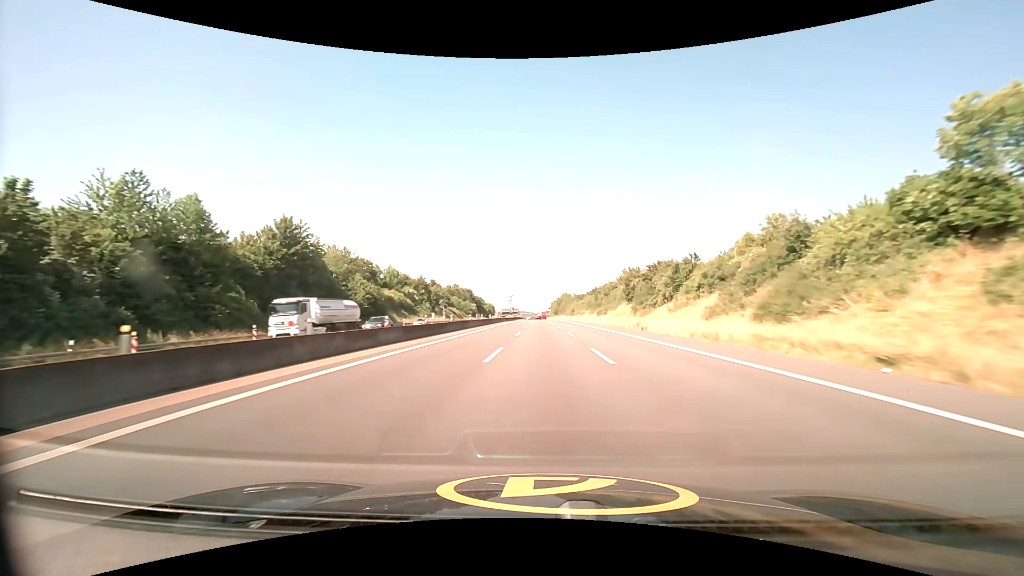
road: motorway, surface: asphalt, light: Day
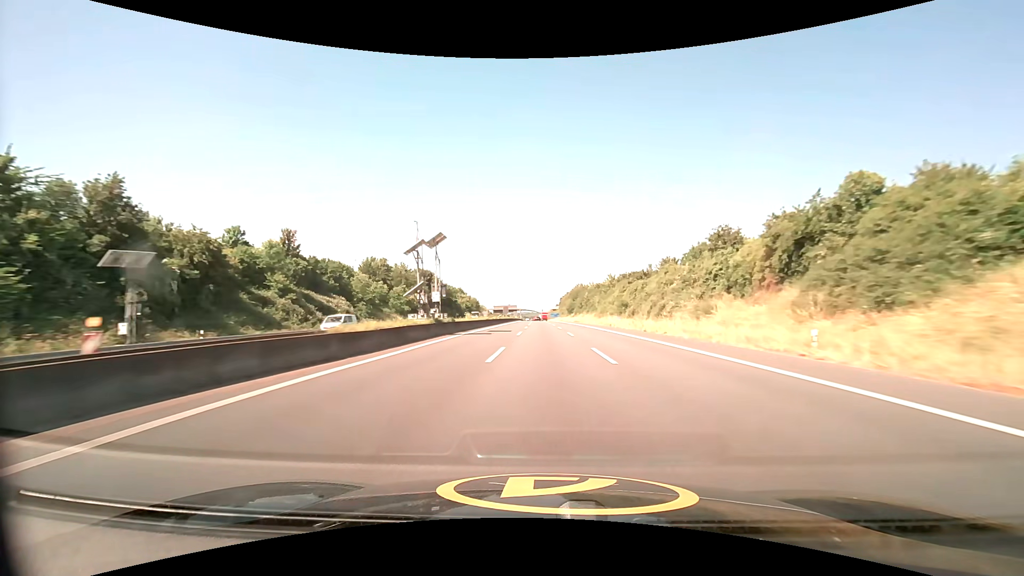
(-0.4, +107.6) m; -1°
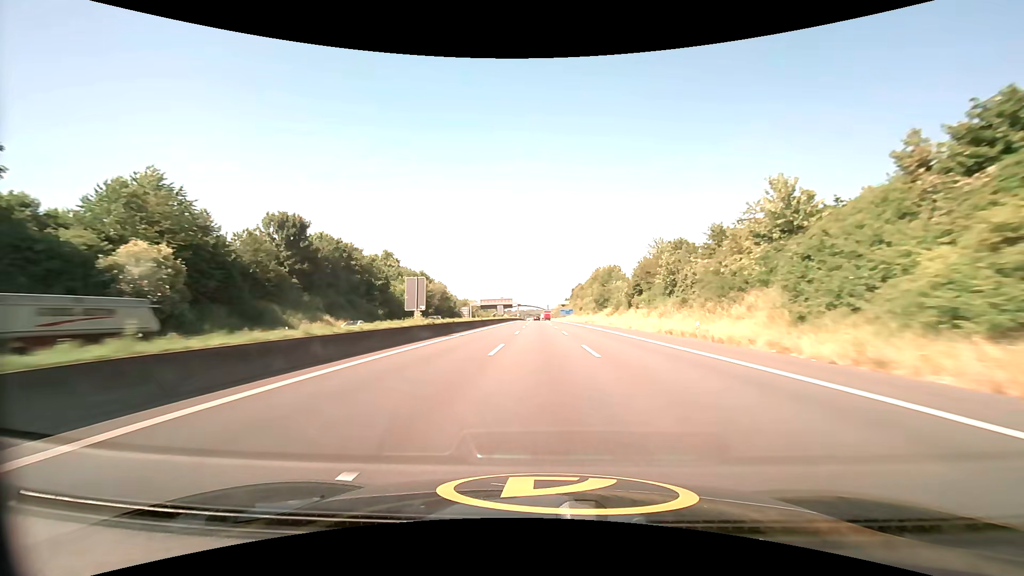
(-0.2, +87.3) m; 0°
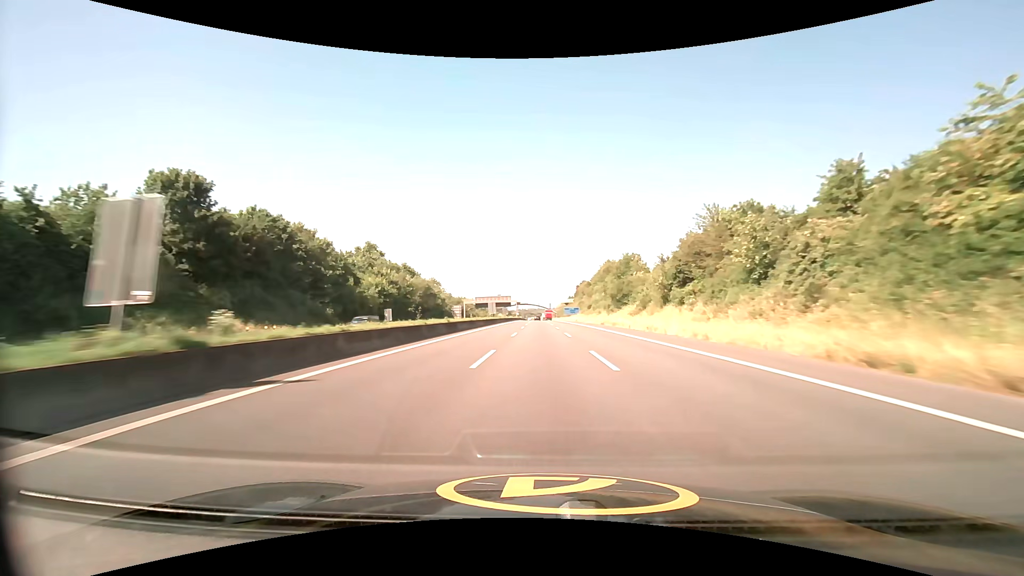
(0.0, +22.0) m; 0°
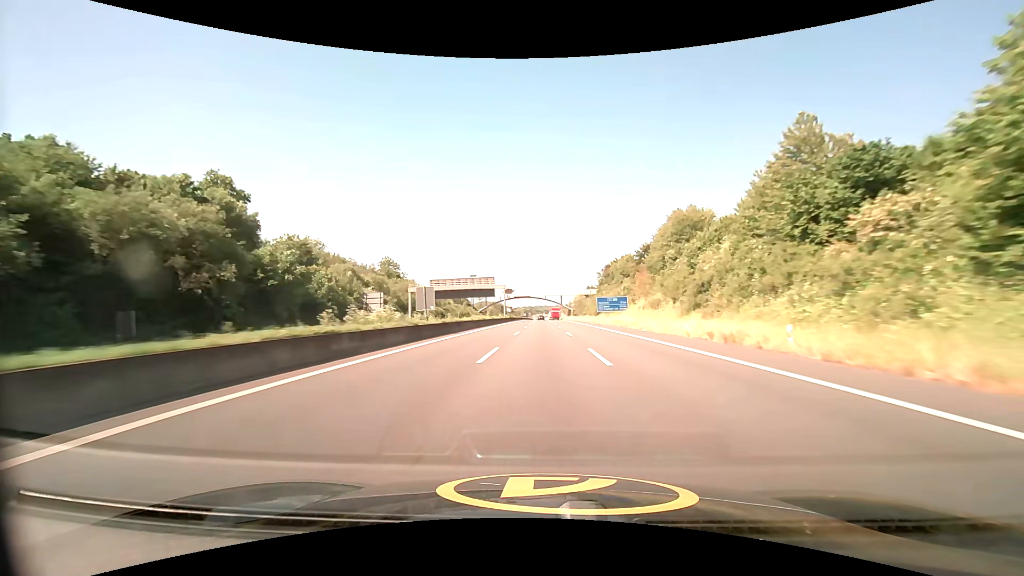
(-0.5, +88.4) m; -1°
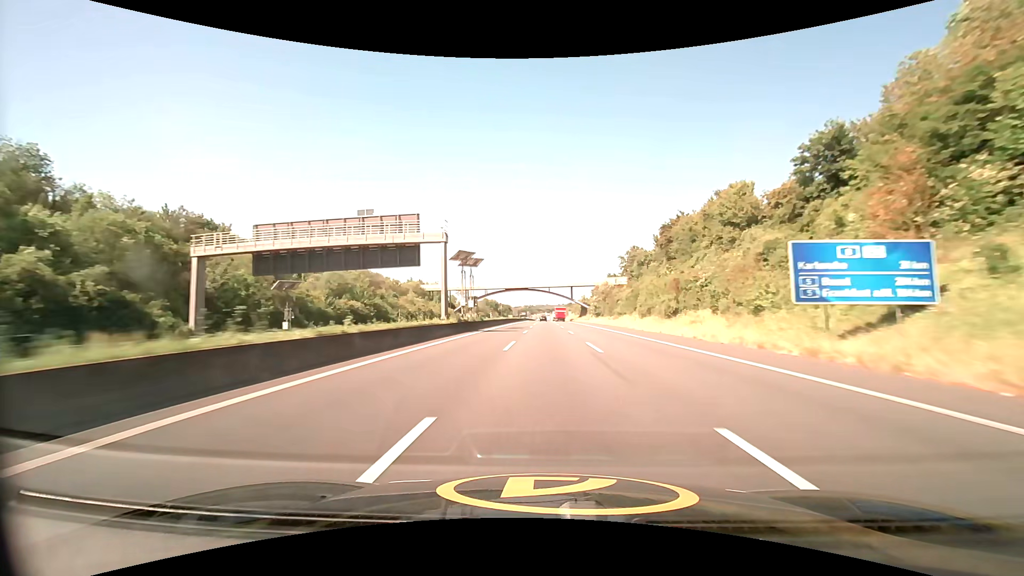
(-0.1, +66.8) m; 0°
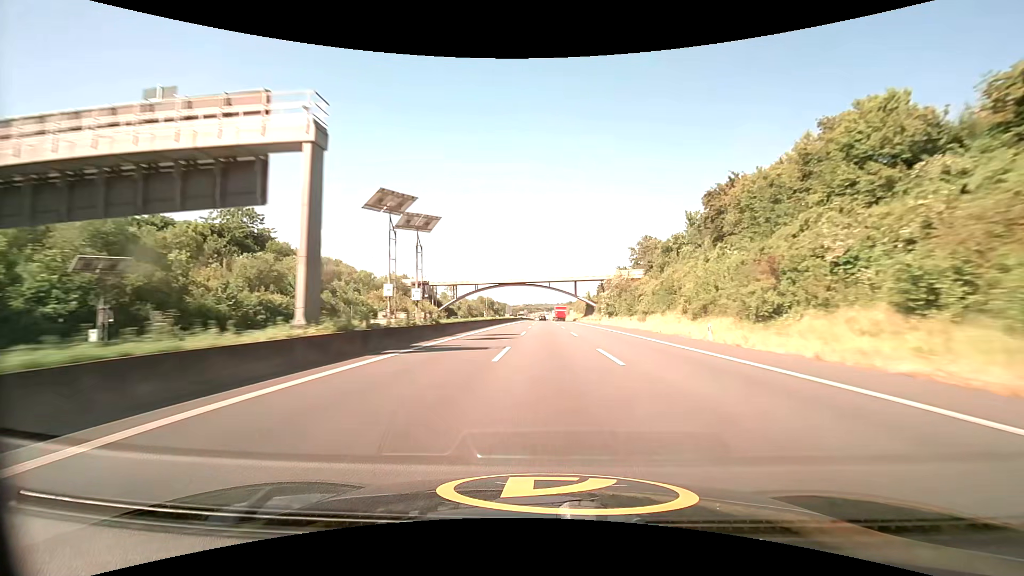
(0.0, +22.4) m; 0°
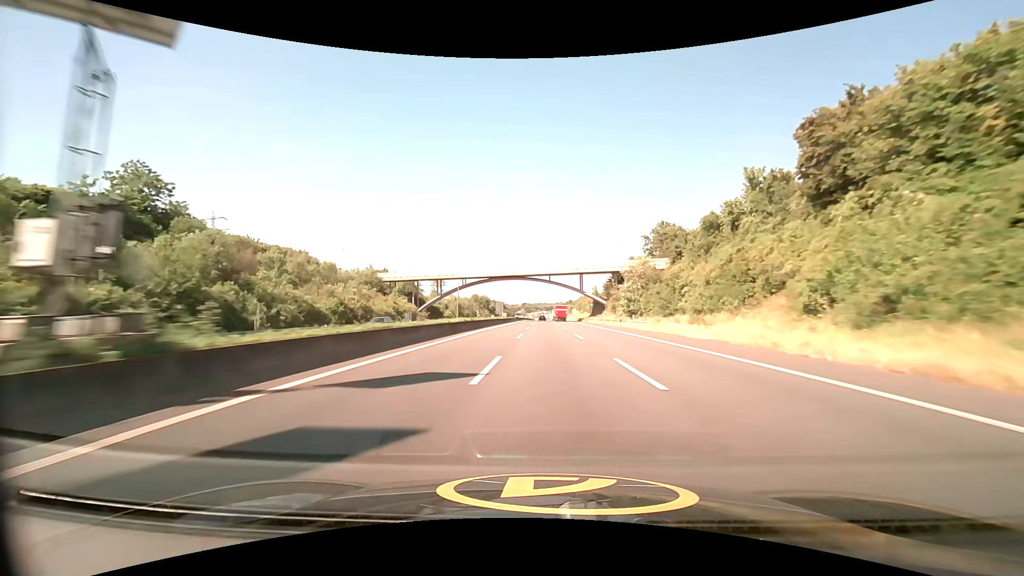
(0.0, +22.4) m; 0°
(0, +10) (0, +20) (0, +30) (0, +40) (0, +50) (0, +60) (0, +70) (0, +80) (0, +90) (0, +100) m
